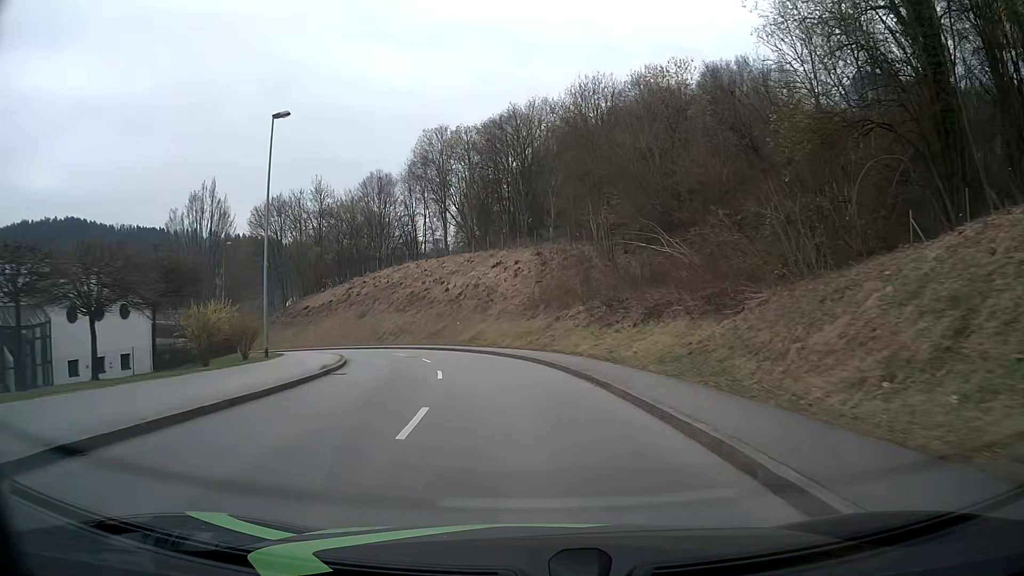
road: tertiary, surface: asphalt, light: Day
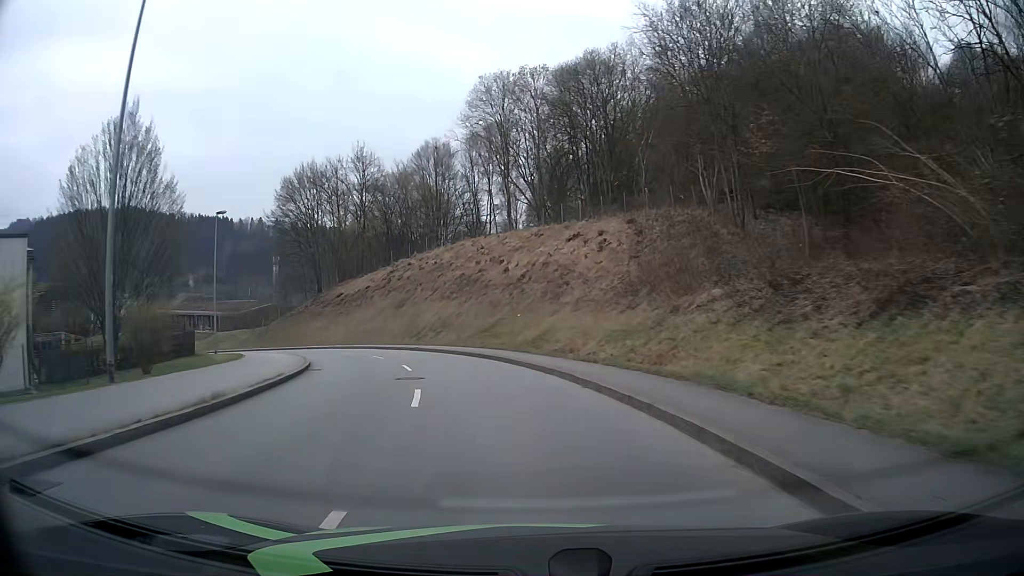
(-0.8, +15.2) m; -7°
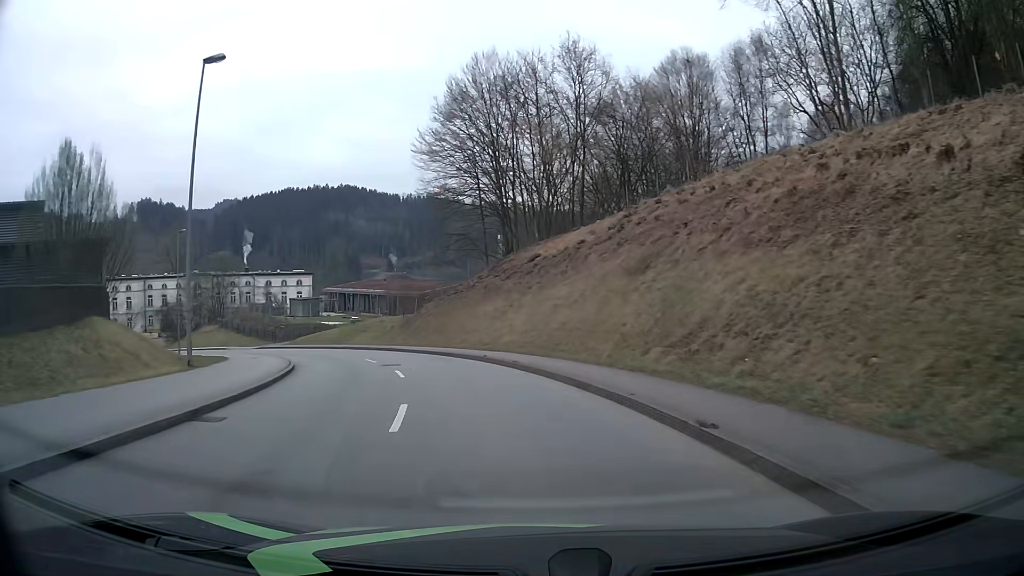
(-5.0, +29.4) m; -21°
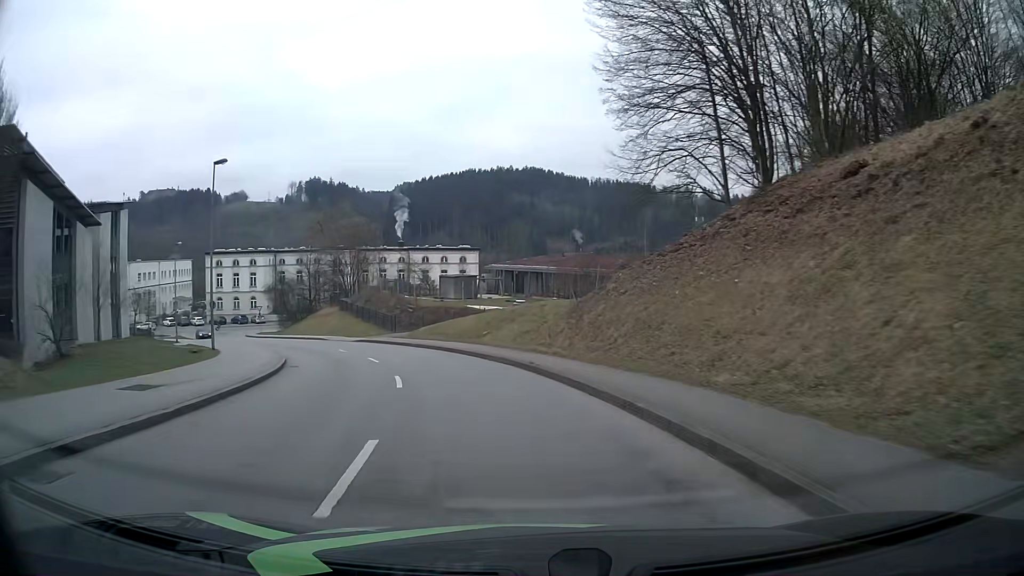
(-2.9, +21.9) m; -16°
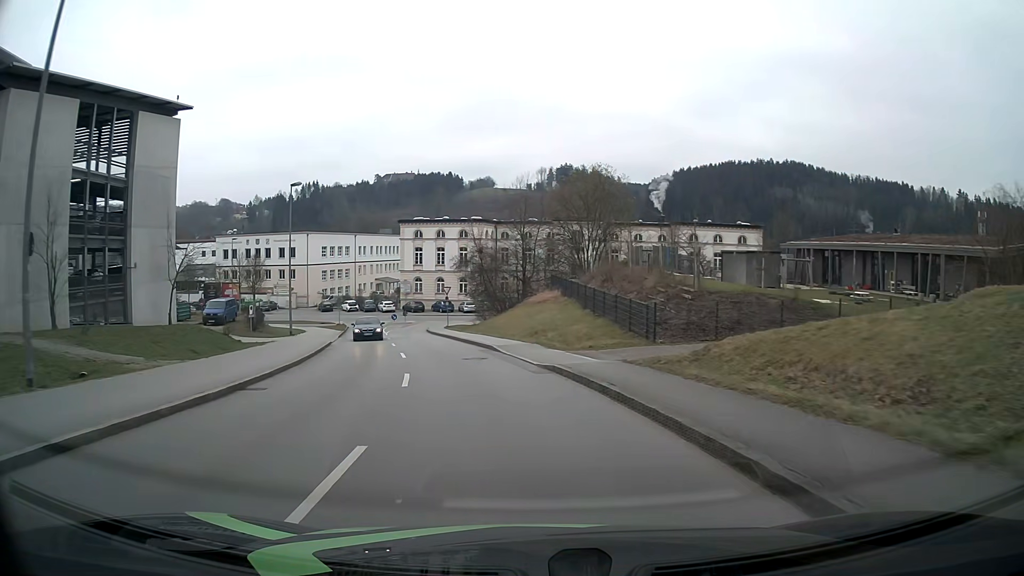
(-5.1, +27.6) m; -21°
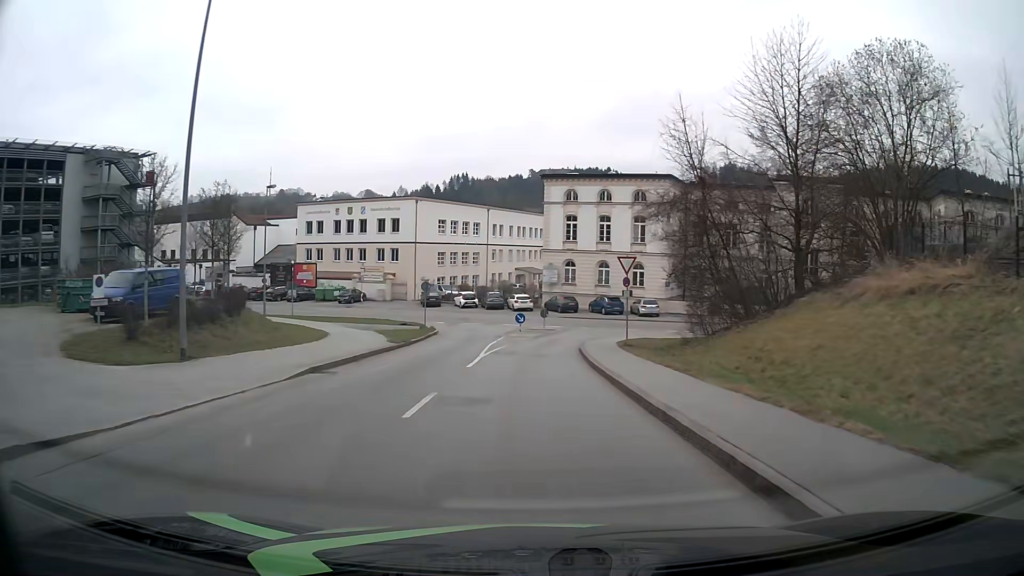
(-4.5, +30.7) m; -13°
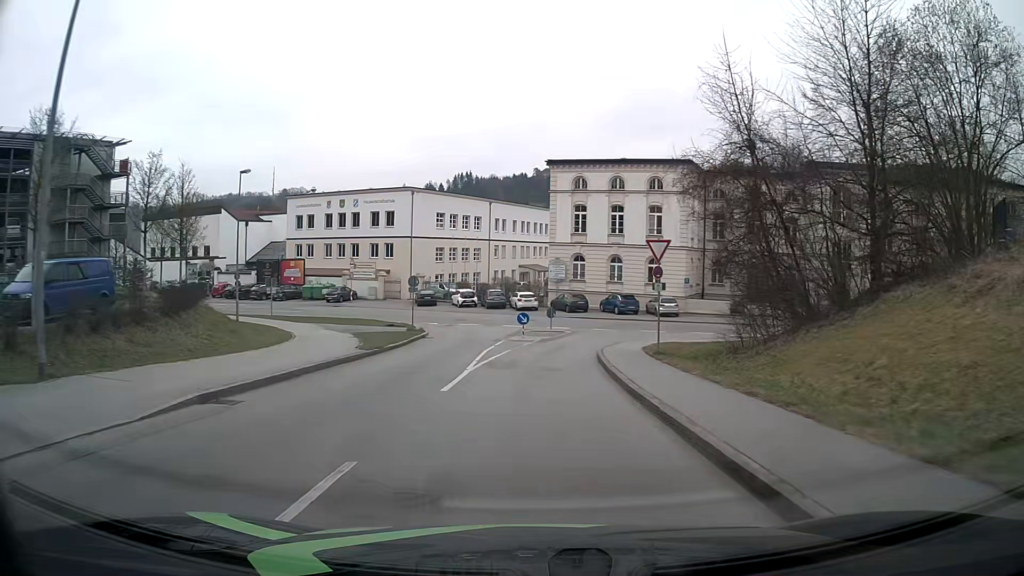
(0.0, +5.7) m; -1°
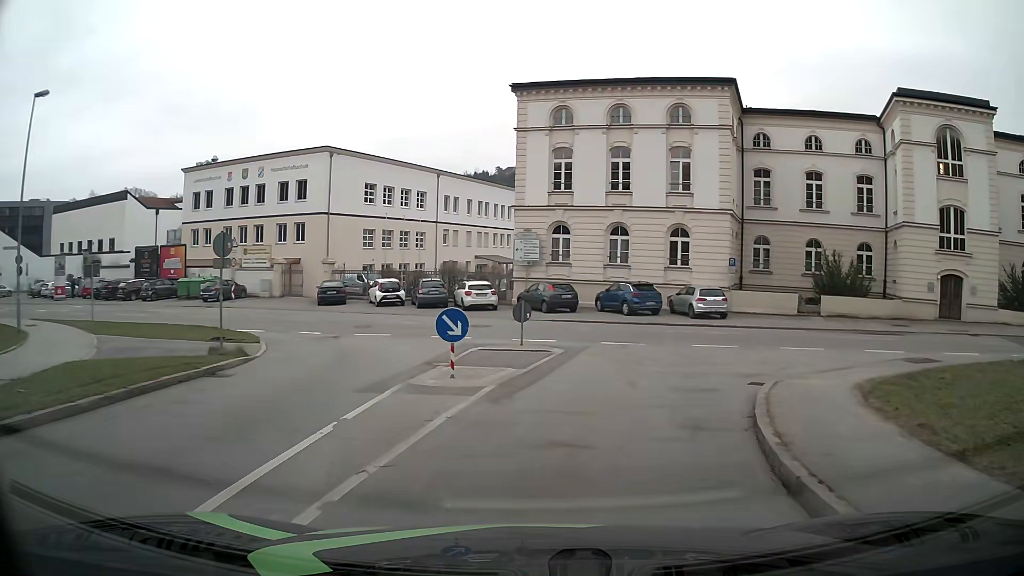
(+0.2, +19.4) m; +3°
(+1, +10) (+7, +18) (+16, +21) (+26, +19) (+35, +16) (+45, +14) (+54, +11) (+64, +8) (+74, +6) (+84, +4) m
